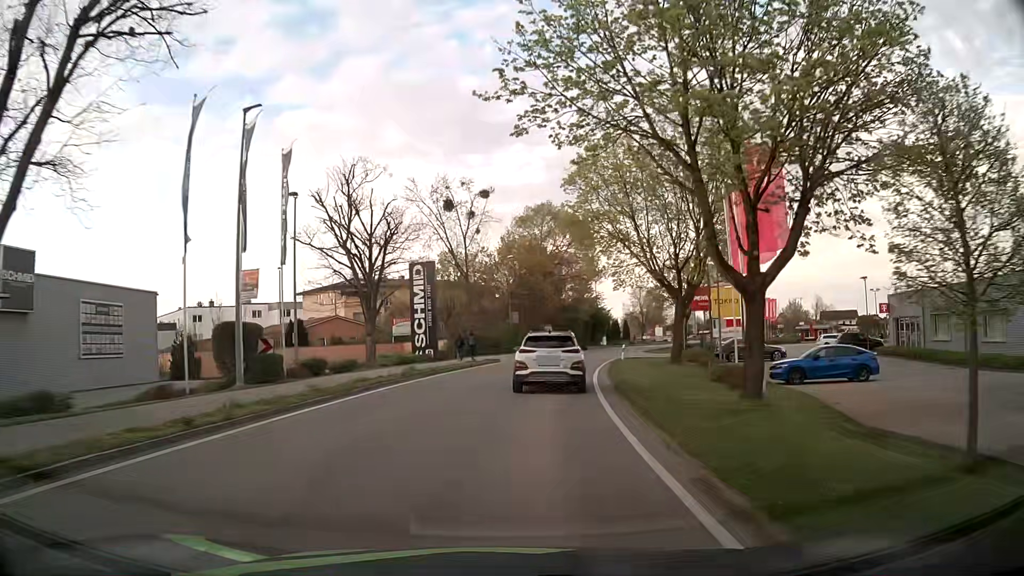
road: tertiary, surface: asphalt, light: Day
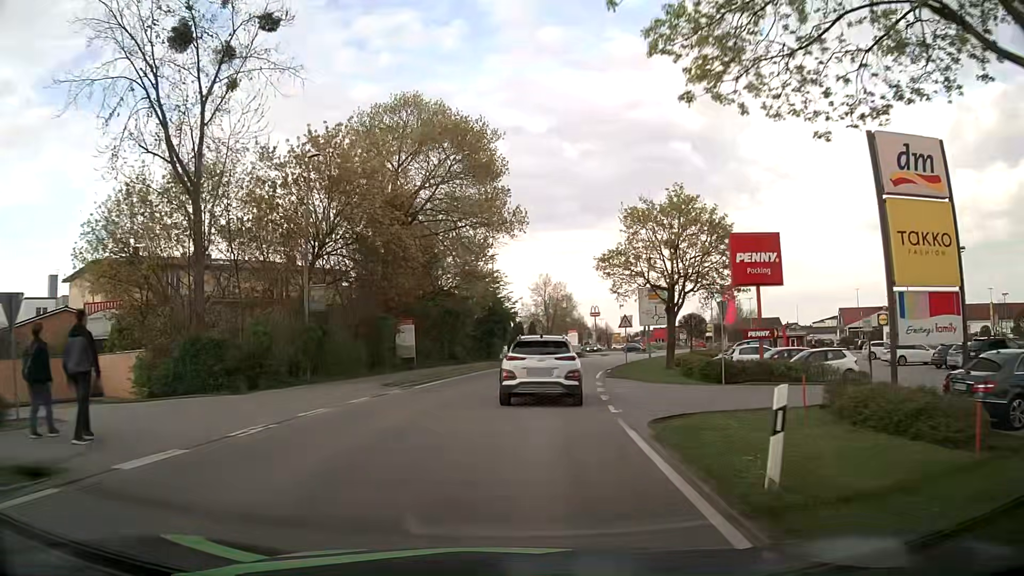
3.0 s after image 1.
(+2.8, +32.9) m; +10°
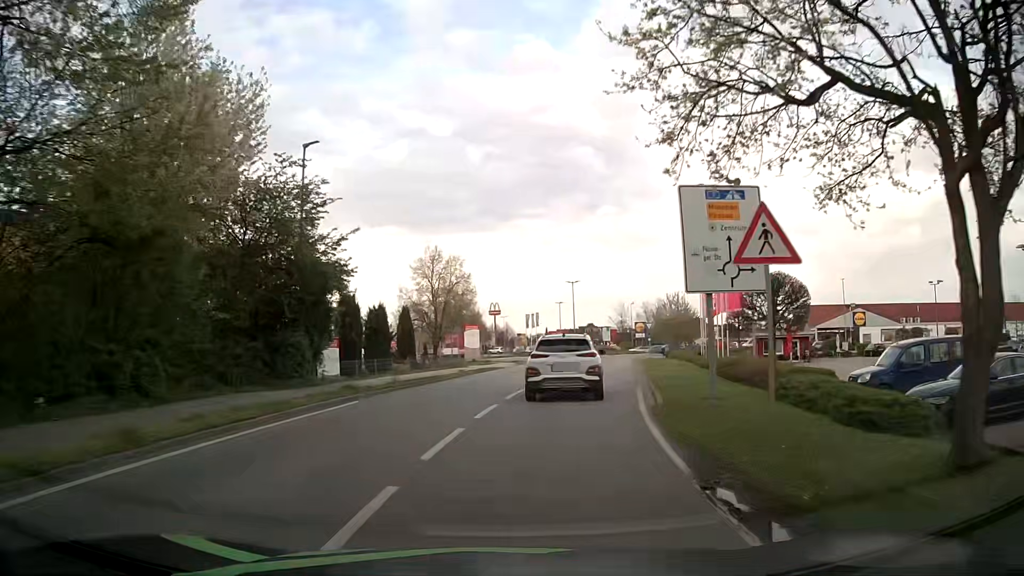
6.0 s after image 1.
(+1.9, +30.0) m; +8°
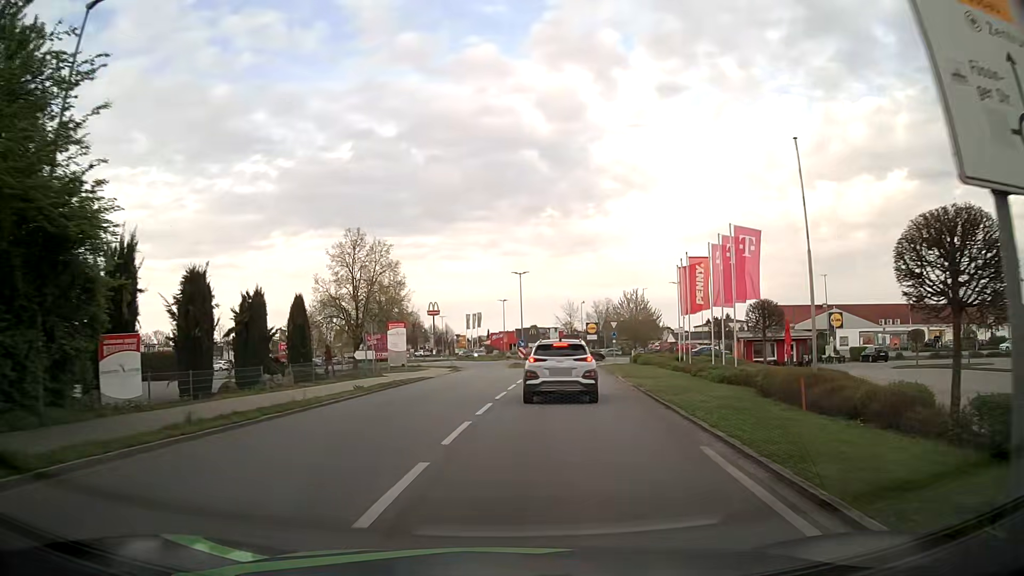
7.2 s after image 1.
(+0.5, +11.6) m; +5°
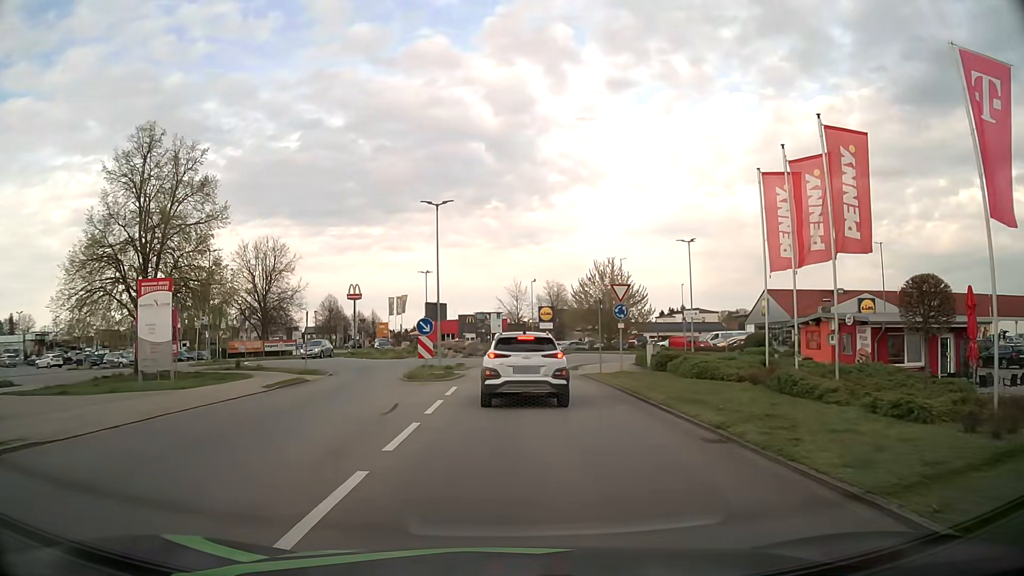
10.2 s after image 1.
(+1.7, +27.7) m; +5°
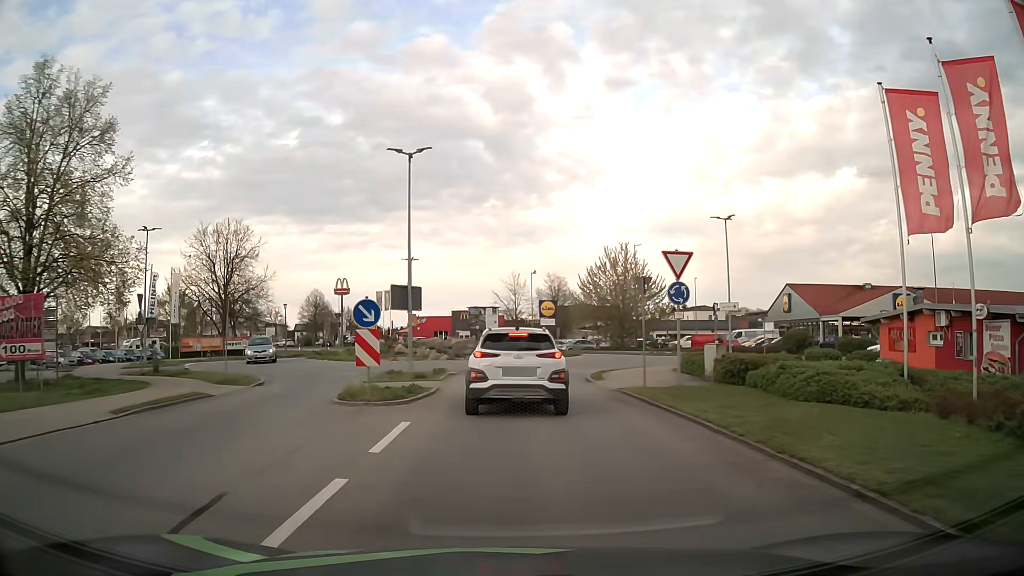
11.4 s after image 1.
(0.0, +9.1) m; 0°
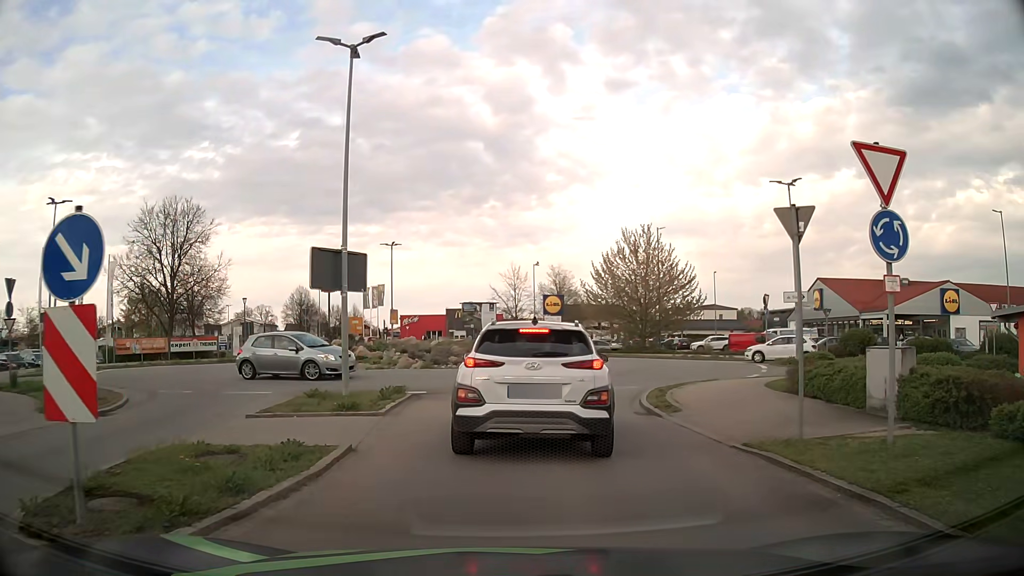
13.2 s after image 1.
(0.0, +9.6) m; 0°
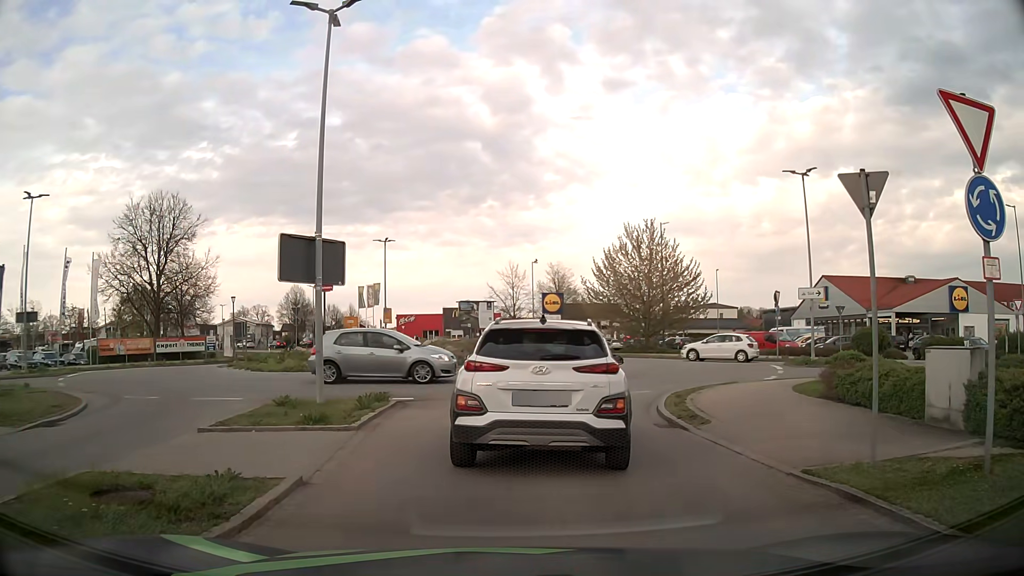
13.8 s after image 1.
(0.0, +1.8) m; +1°
(0, +10) (+2, +20) (+6, +29) (+5, +38) (-1, +46) (-7, +54) (-11, +63) (-15, +73) (-20, +81) (-25, +90) m
